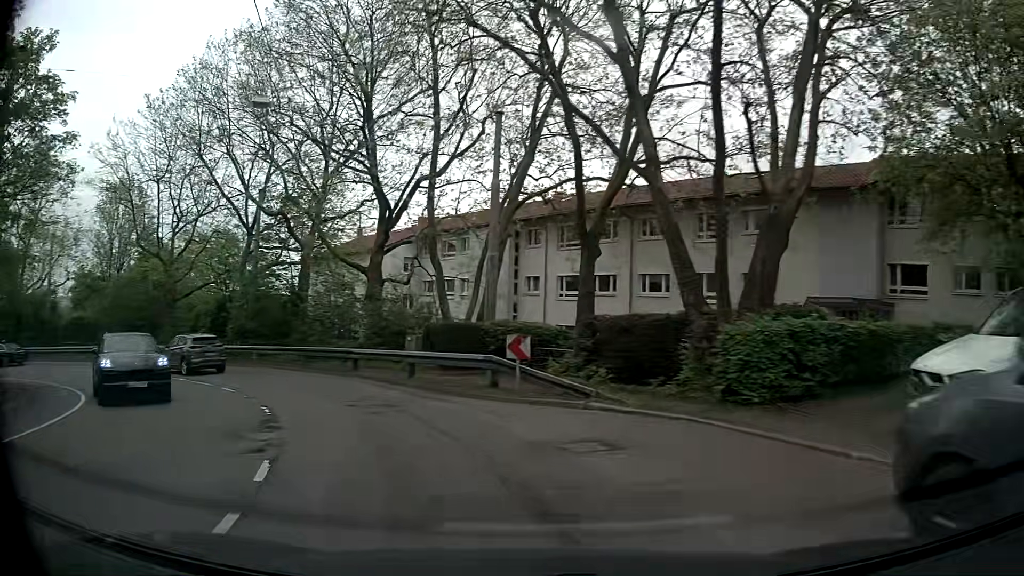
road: secondary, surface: asphalt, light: Day
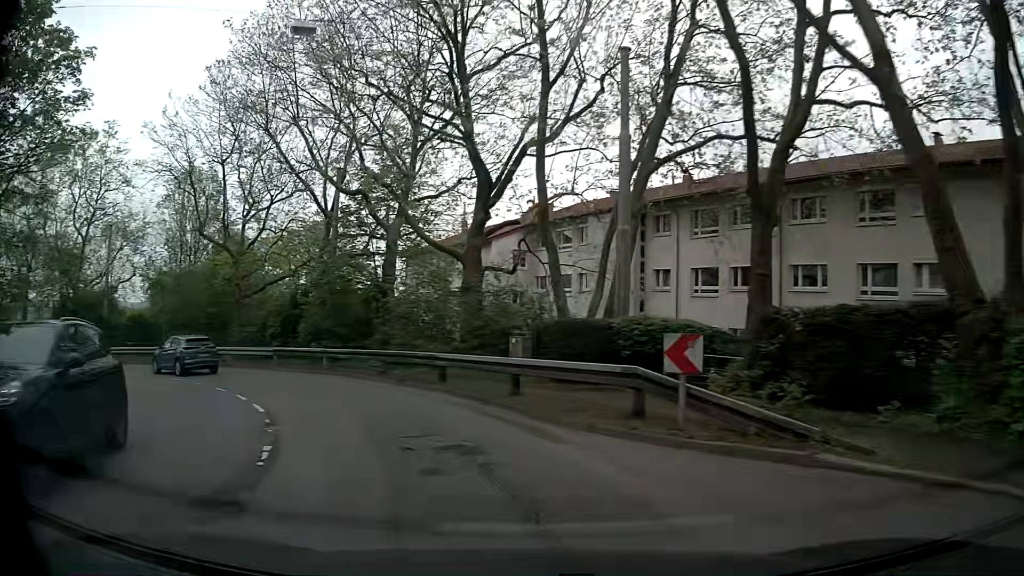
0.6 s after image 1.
(-0.4, +5.4) m; -9°
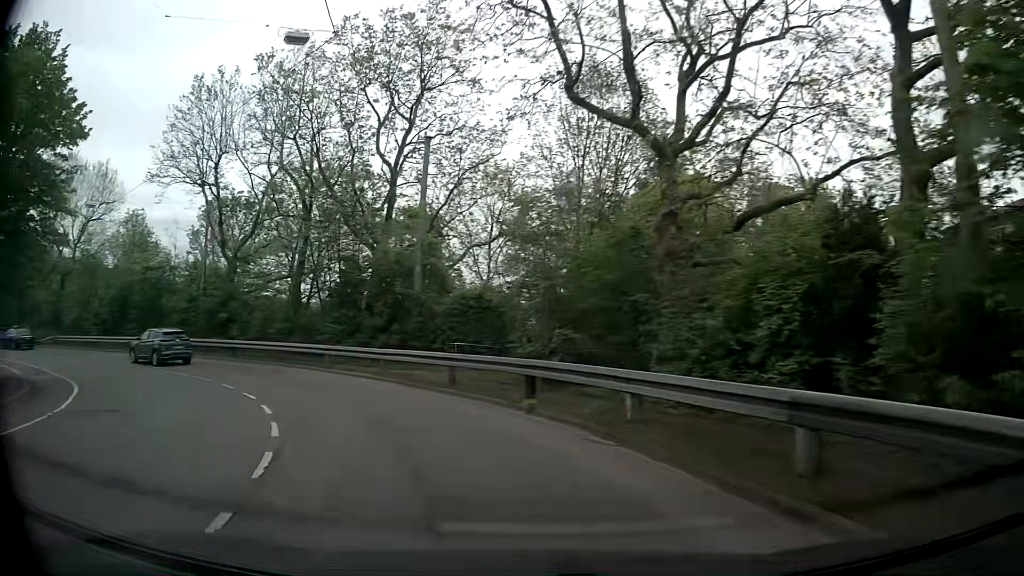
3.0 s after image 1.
(-7.7, +20.4) m; -40°
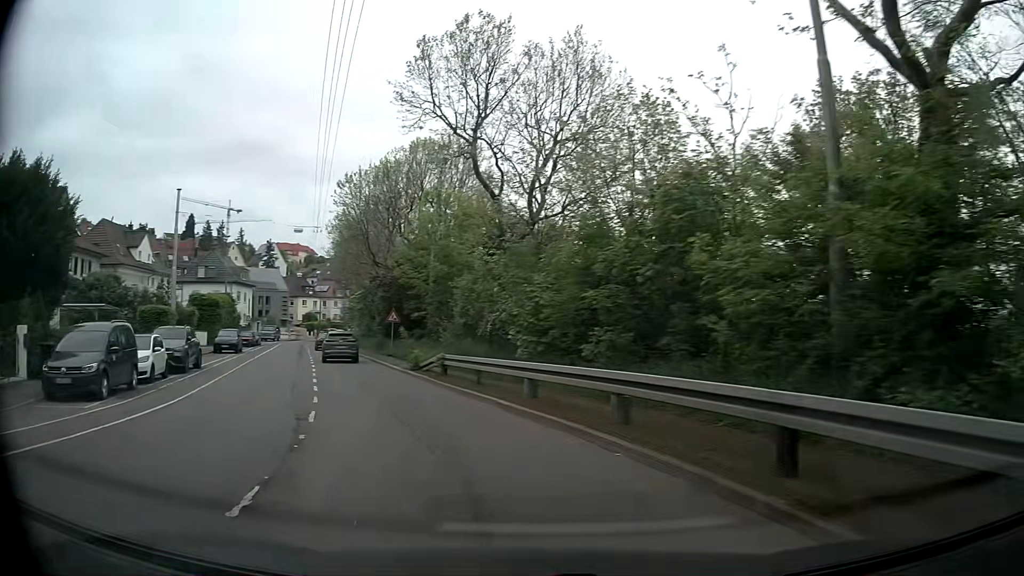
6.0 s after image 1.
(-12.8, +25.3) m; -53°
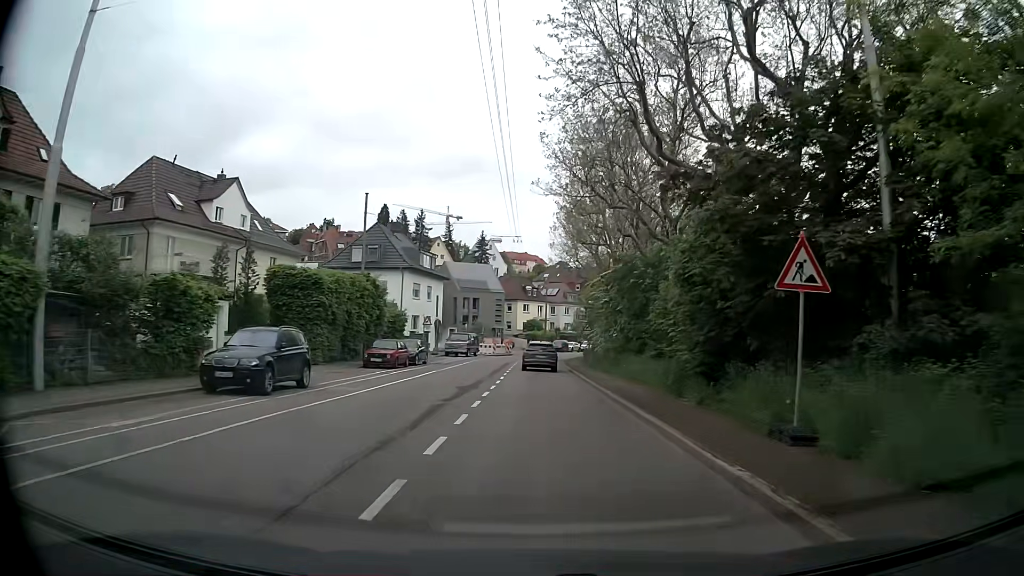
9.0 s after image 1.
(-8.2, +29.4) m; -20°
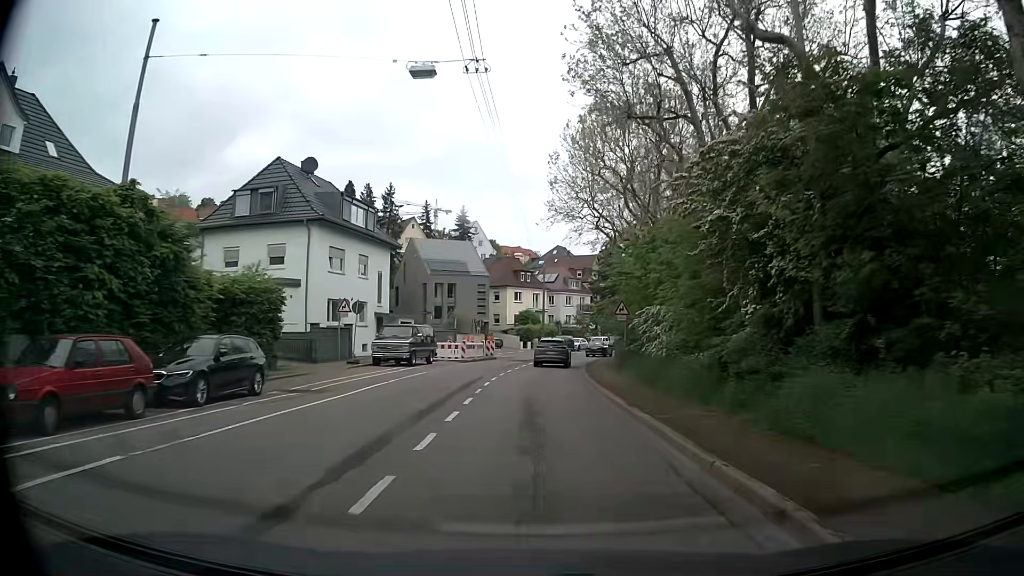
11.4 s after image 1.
(+0.2, +24.2) m; +1°
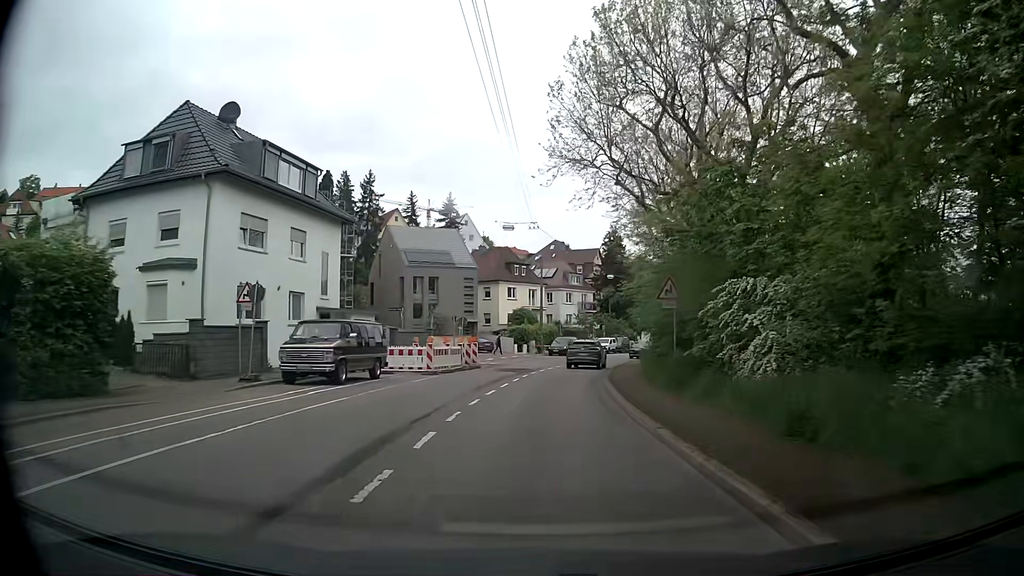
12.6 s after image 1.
(0.0, +11.7) m; -1°
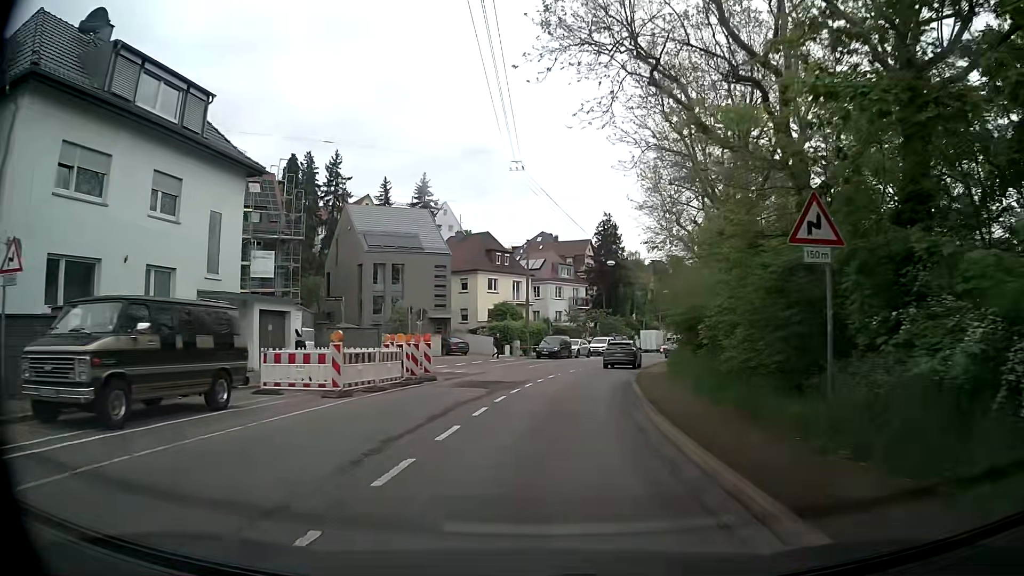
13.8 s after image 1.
(+0.3, +11.4) m; +2°
(0, +10) (+1, +20) (+3, +30) (+5, +40) (+8, +49) (+11, +59) (+15, +68) (+18, +77) (+22, +86) (+26, +96) m
